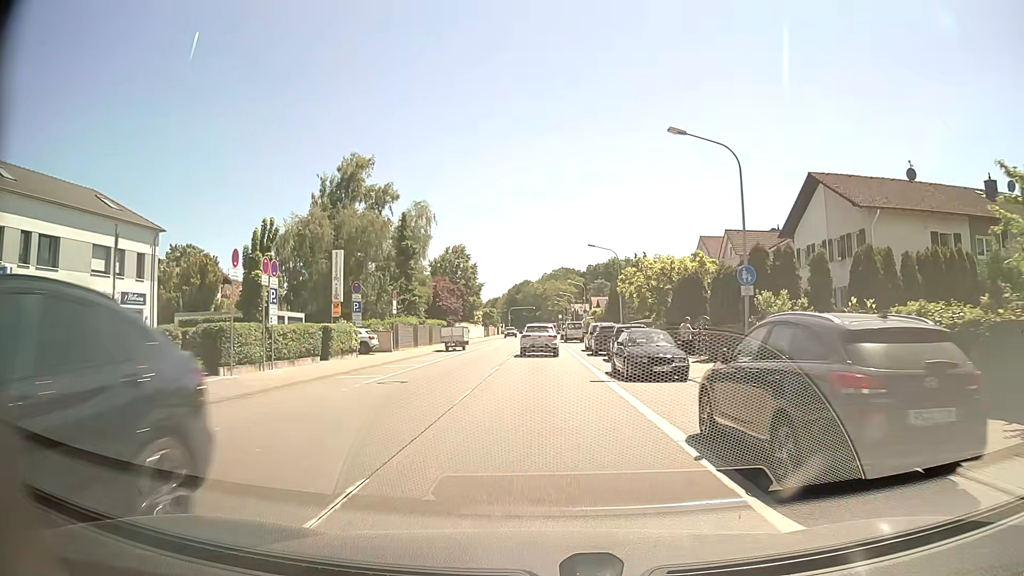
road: primary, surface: asphalt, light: Day
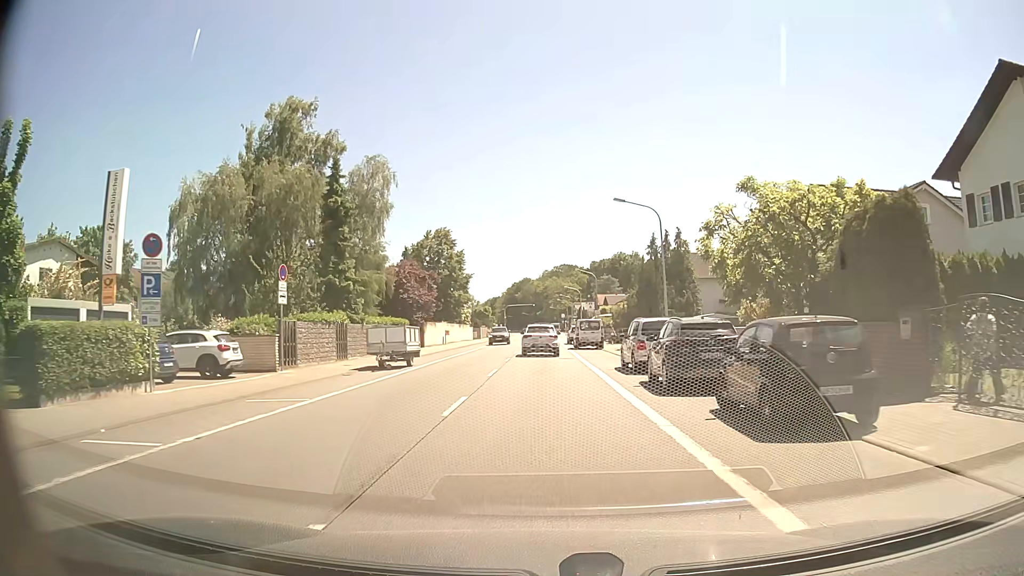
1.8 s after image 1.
(-0.2, +19.1) m; 0°
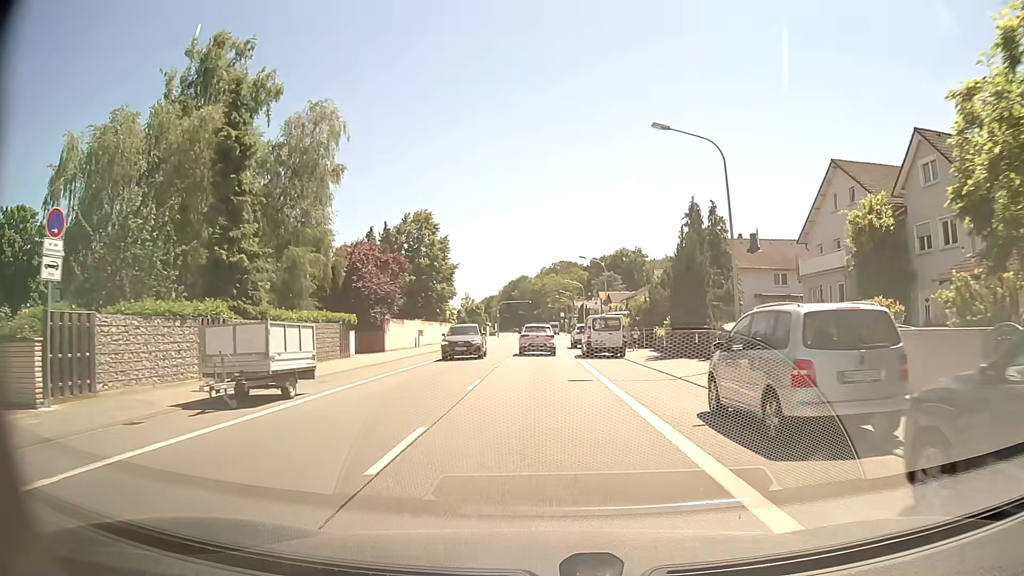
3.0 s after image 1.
(0.0, +12.9) m; 0°
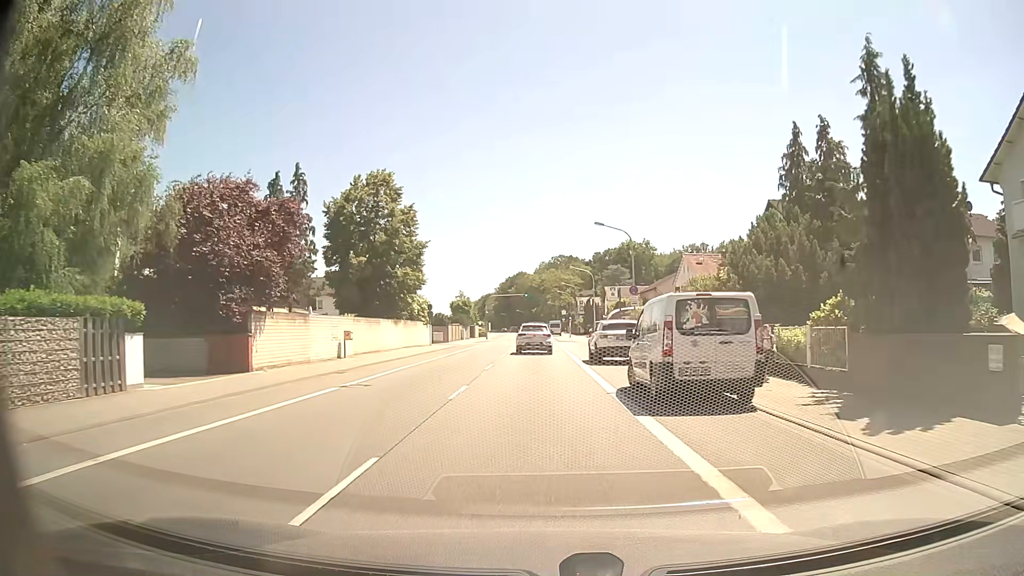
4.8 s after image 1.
(+0.1, +19.5) m; 0°
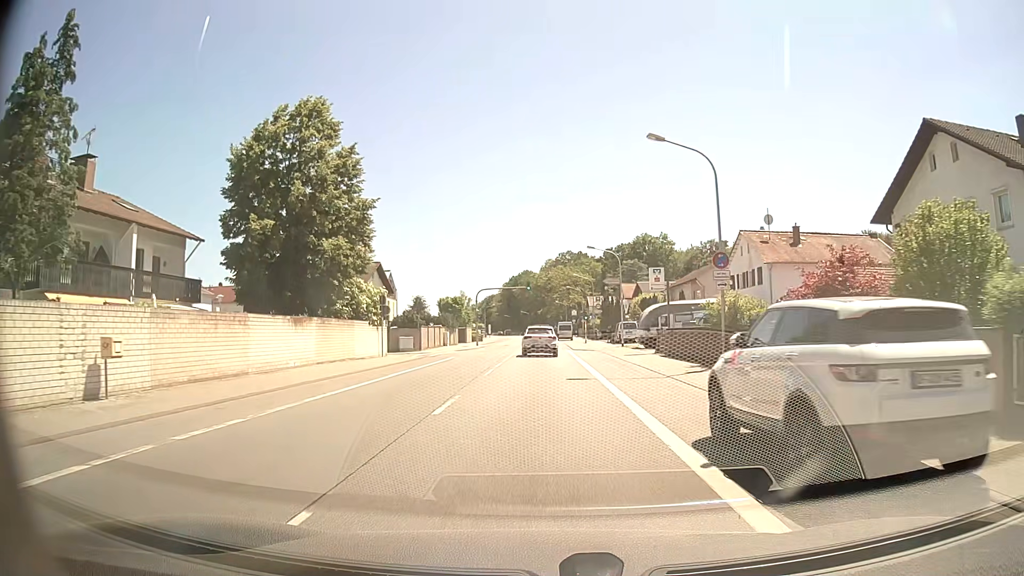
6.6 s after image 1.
(-0.1, +19.8) m; 0°
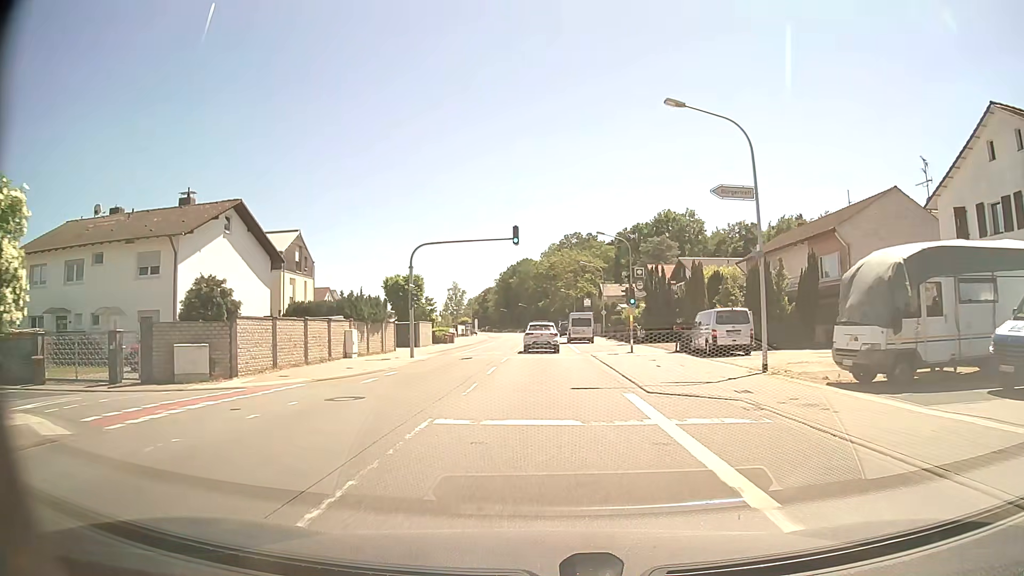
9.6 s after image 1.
(-0.1, +33.4) m; -1°
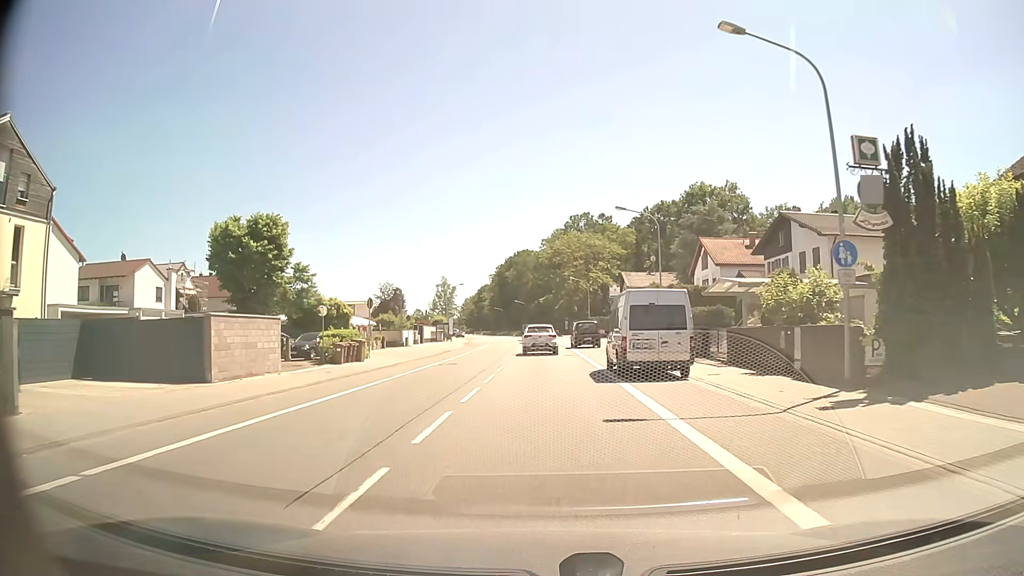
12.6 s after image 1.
(+0.2, +33.9) m; 0°
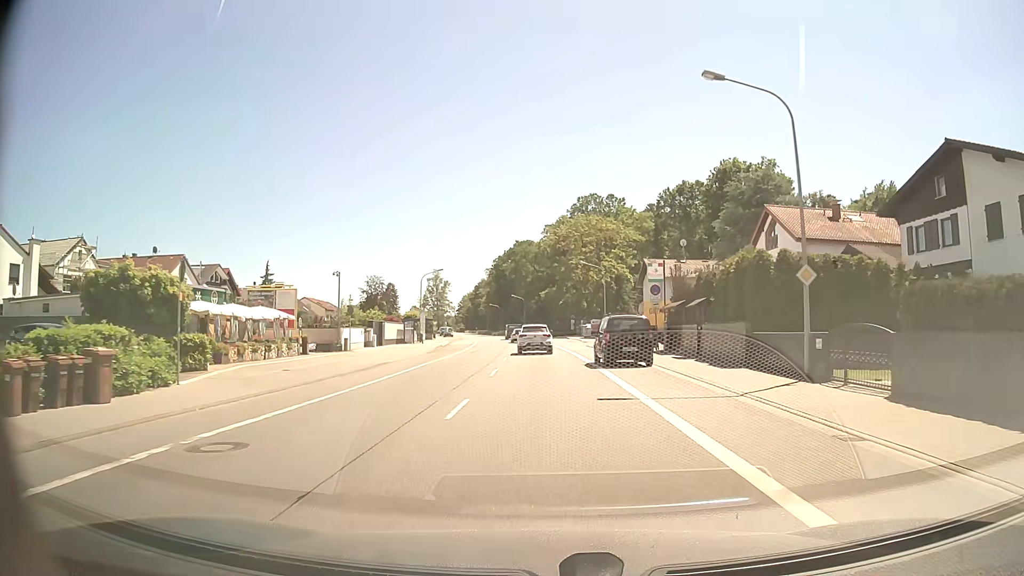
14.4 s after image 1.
(0.0, +20.5) m; 0°
(0, +10) (0, +20) (0, +30) (0, +40) (-1, +50) (-1, +60) (-2, +70) (-3, +80) (-4, +90) (-5, +100) m
